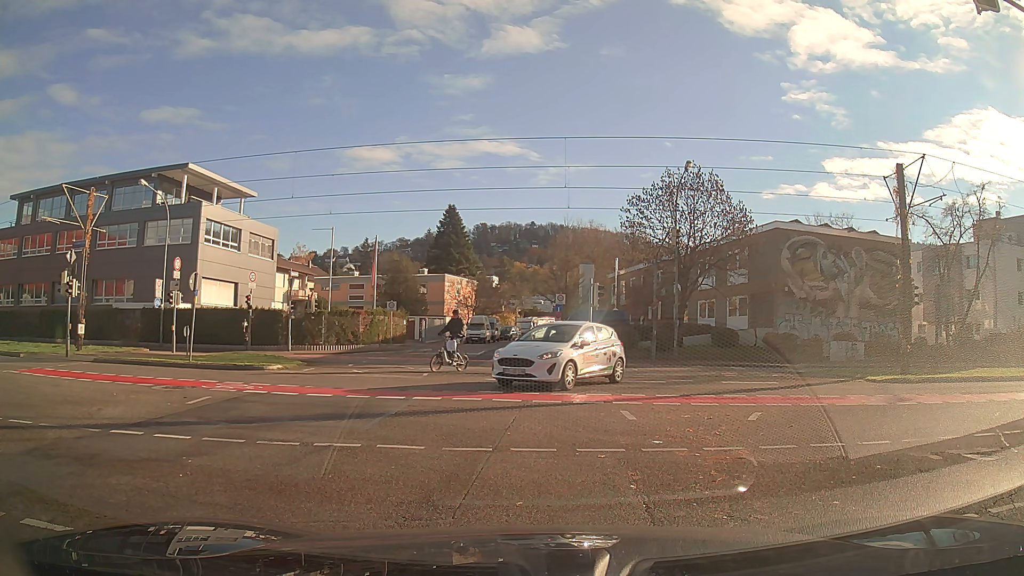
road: secondary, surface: asphalt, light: Day
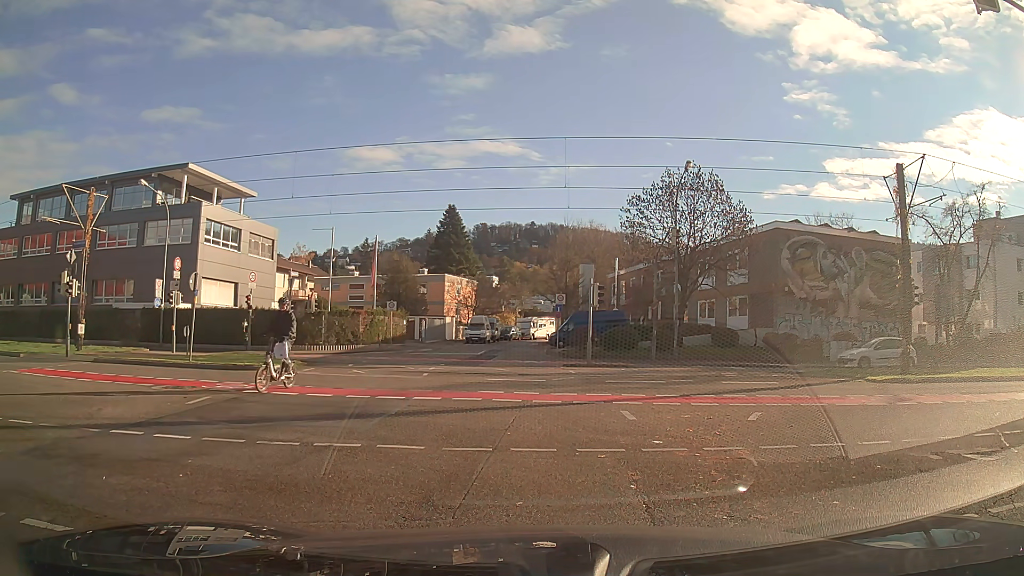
(0.0, 0.0) m; 0°
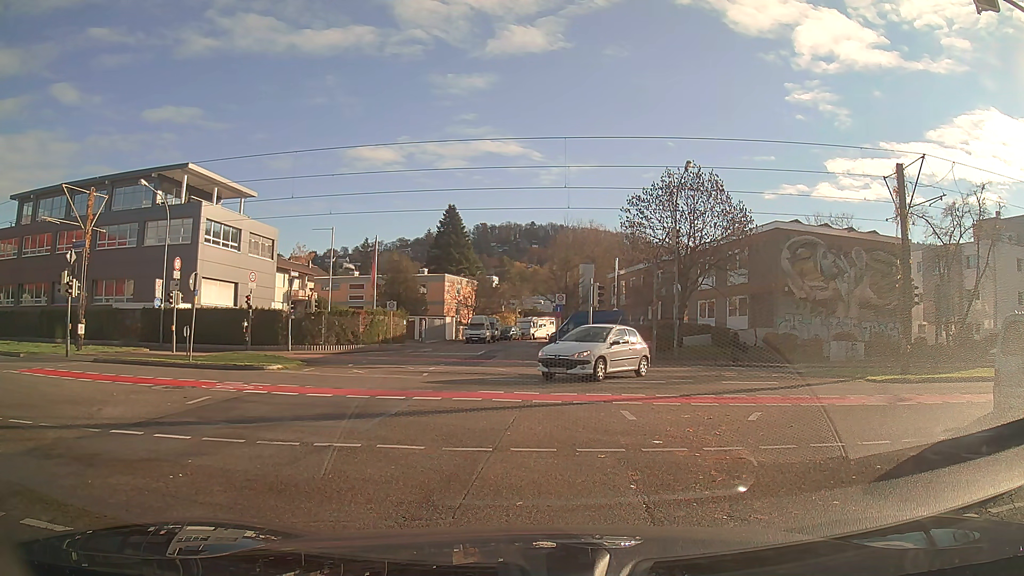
(0.0, 0.0) m; 0°
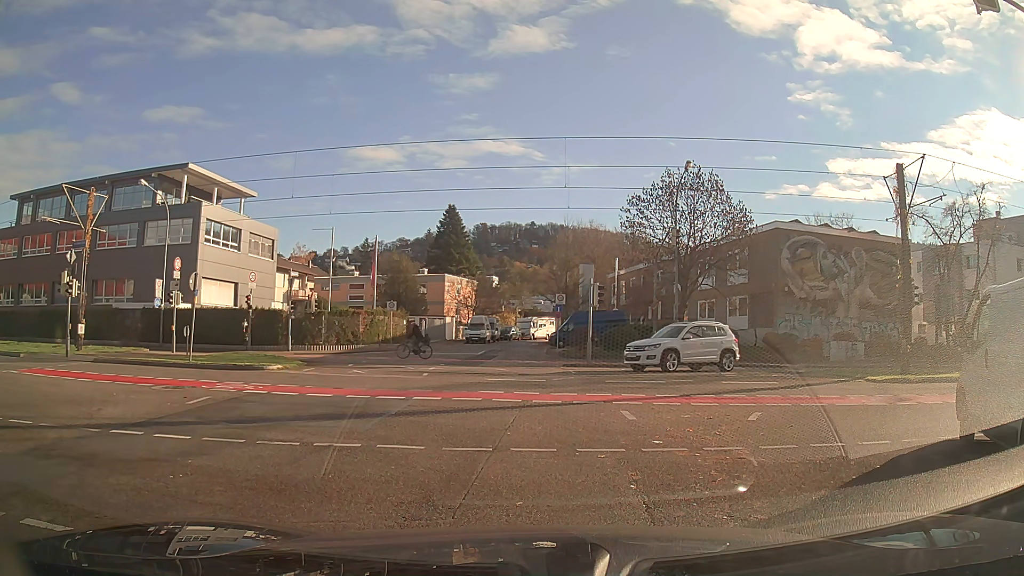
(0.0, 0.0) m; 0°
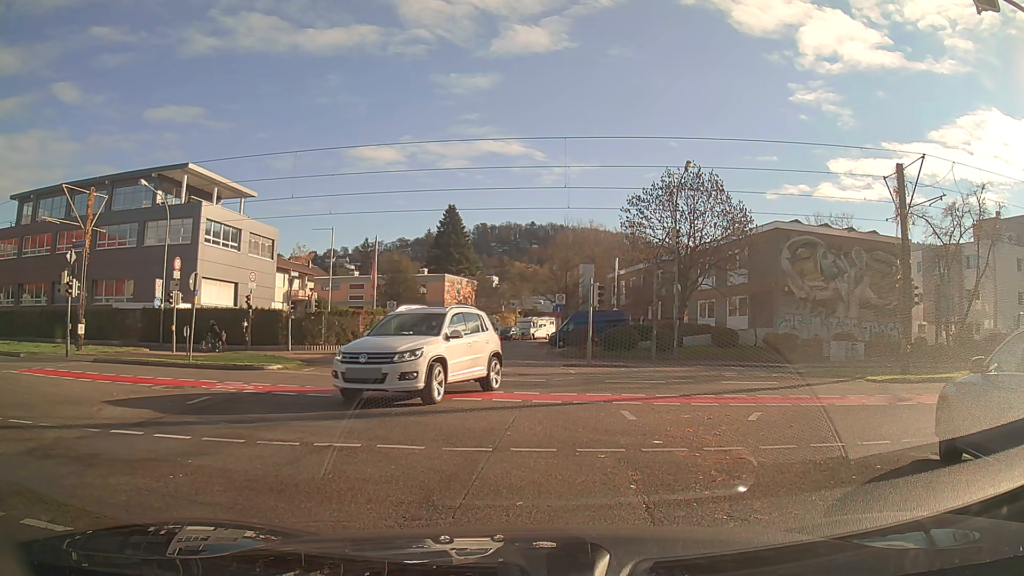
(0.0, 0.0) m; 0°
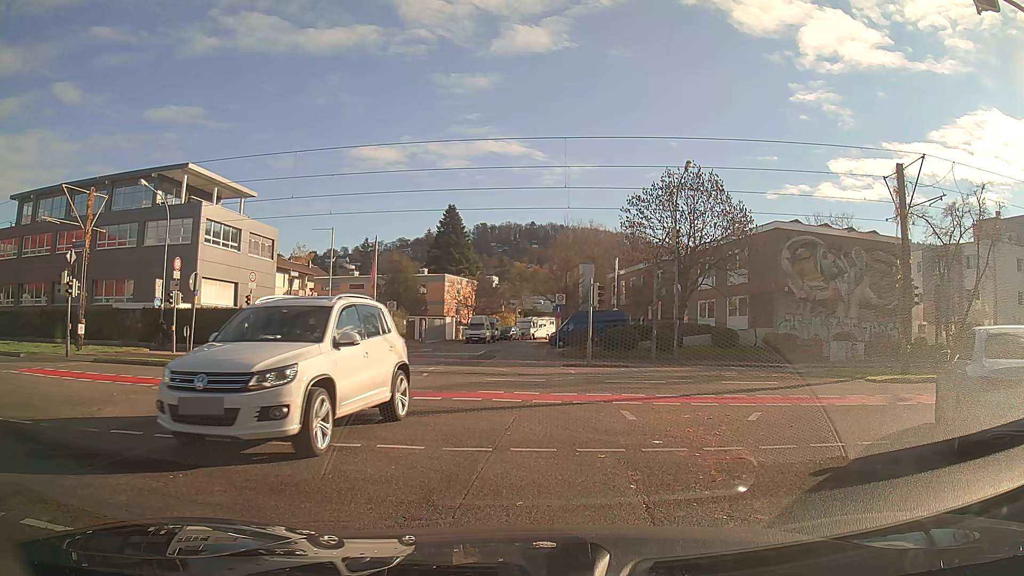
(0.0, 0.0) m; 0°
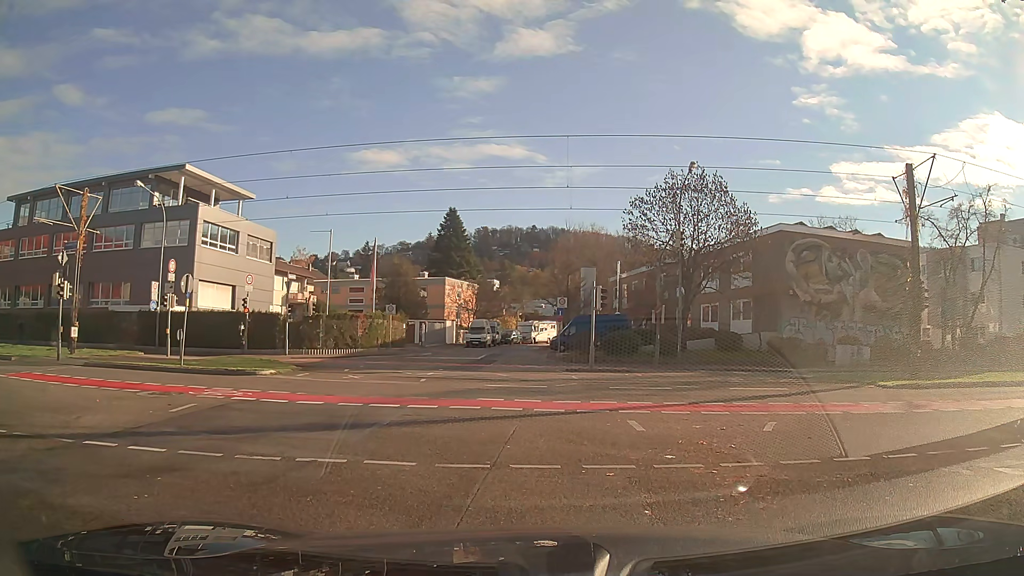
(0.0, +0.7) m; 0°
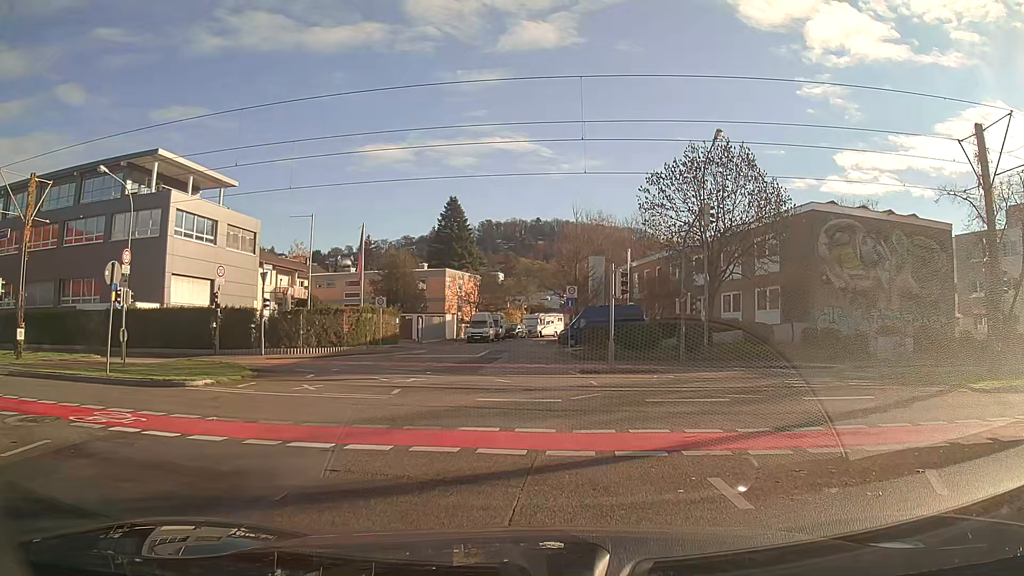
(-0.1, +4.6) m; -2°
